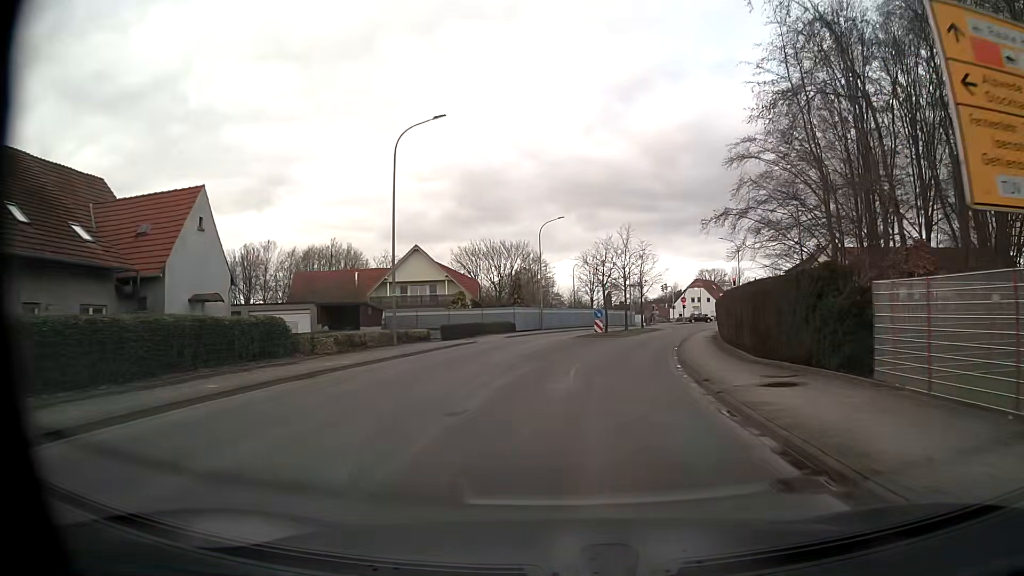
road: unclassified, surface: asphalt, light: Day
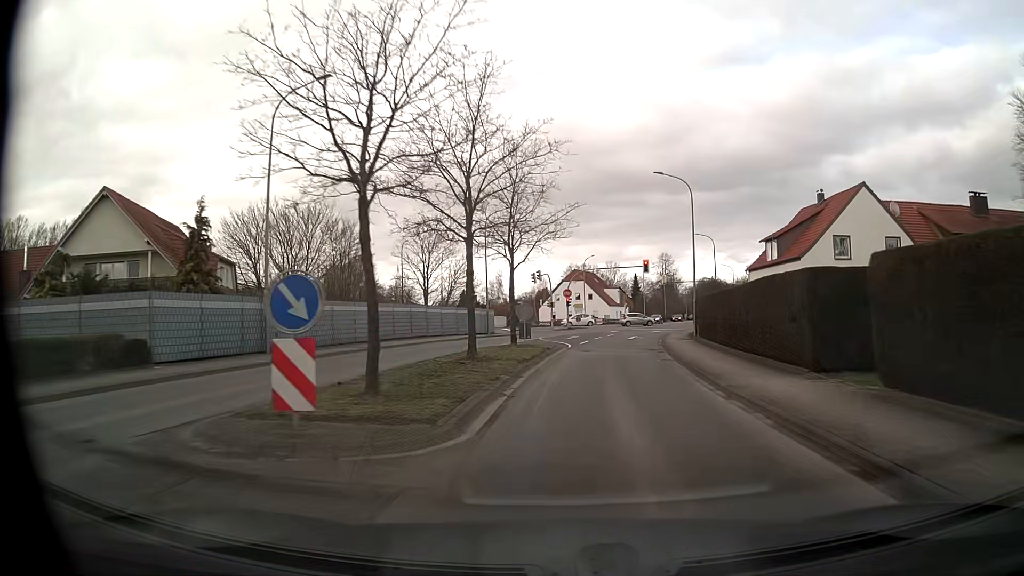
(+3.5, +34.8) m; +12°
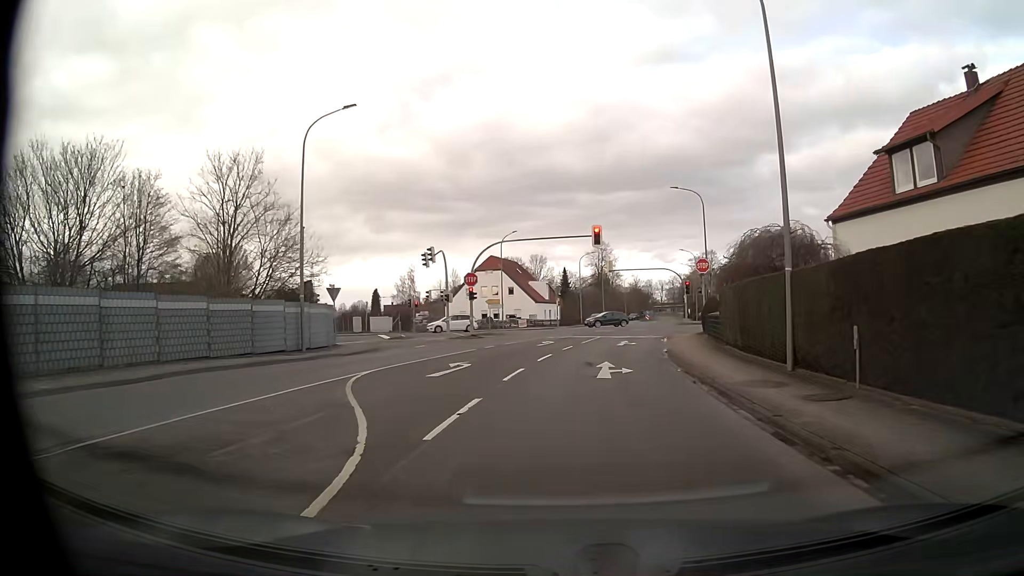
(+1.4, +25.4) m; +6°
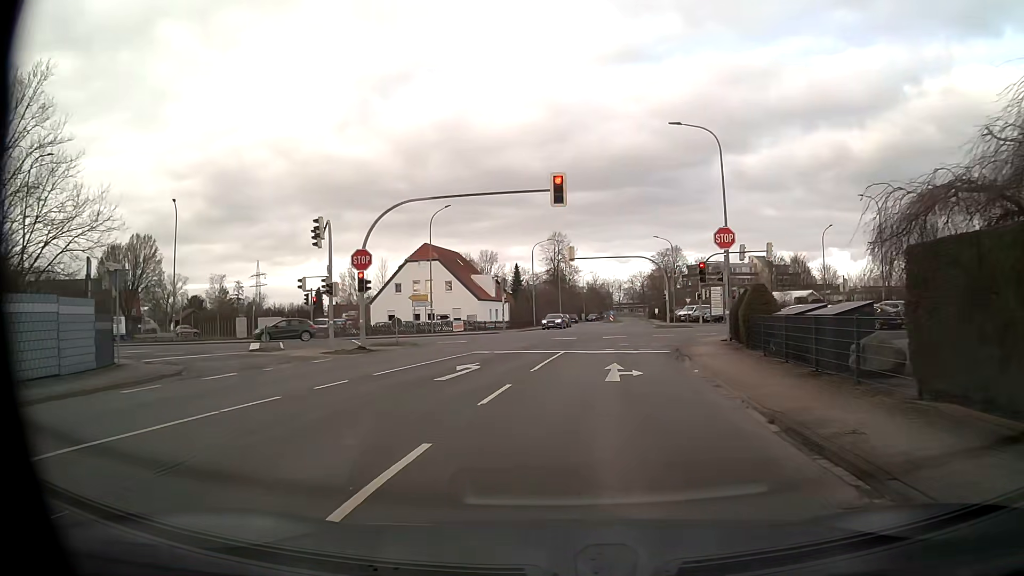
(+0.5, +15.4) m; +4°
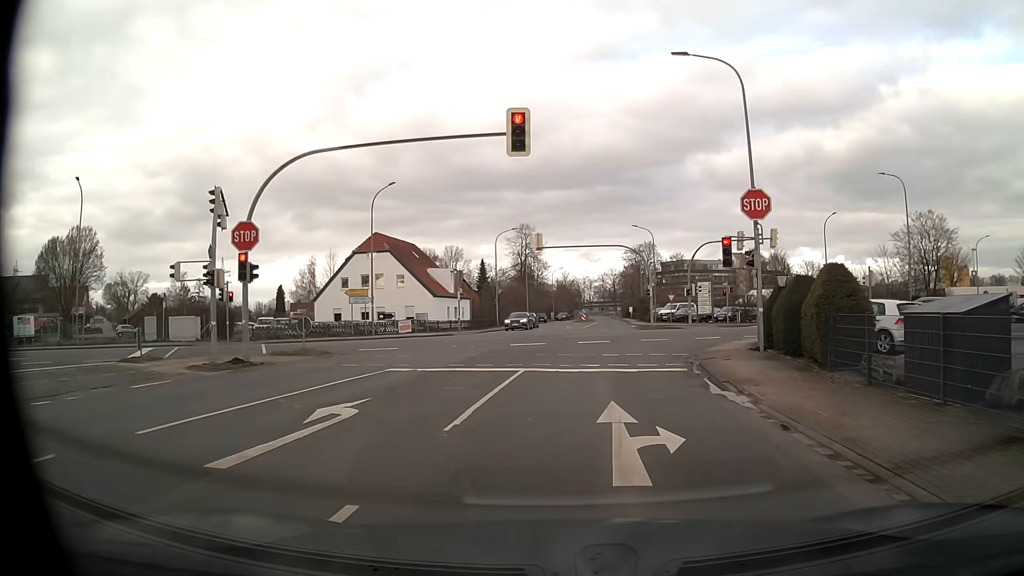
(+0.2, +8.2) m; +2°
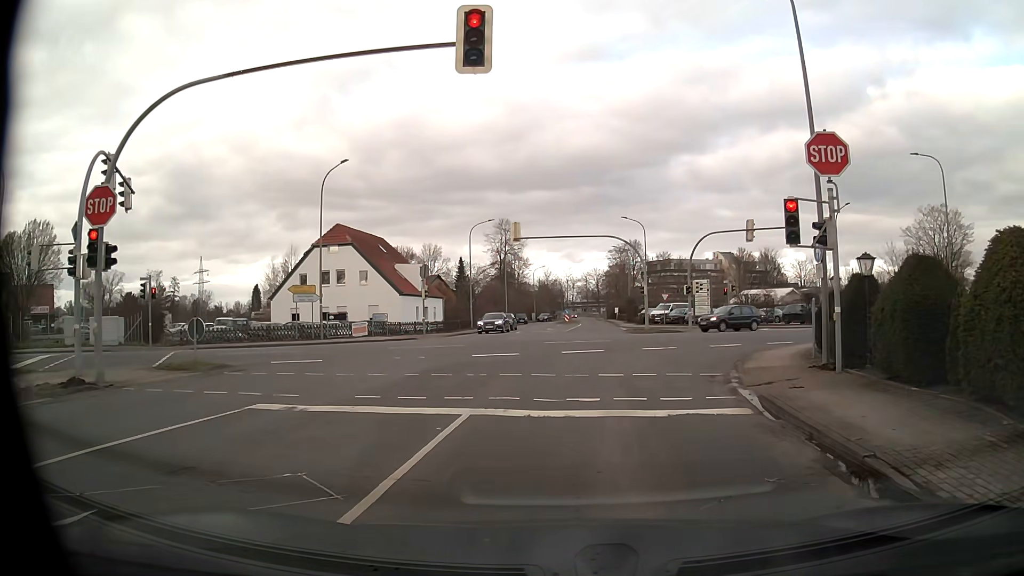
(+0.1, +6.4) m; +2°
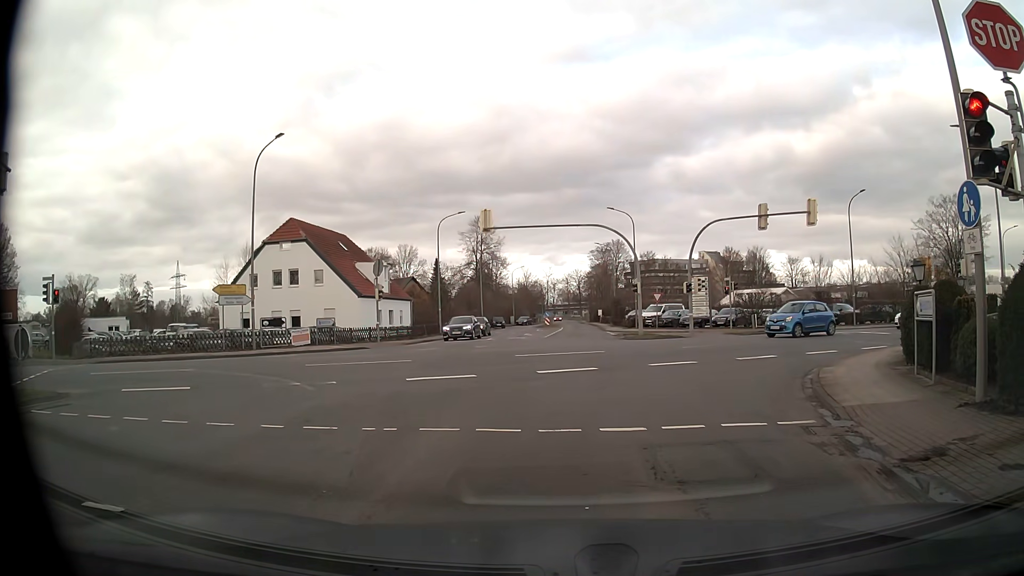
(+0.1, +5.9) m; +1°
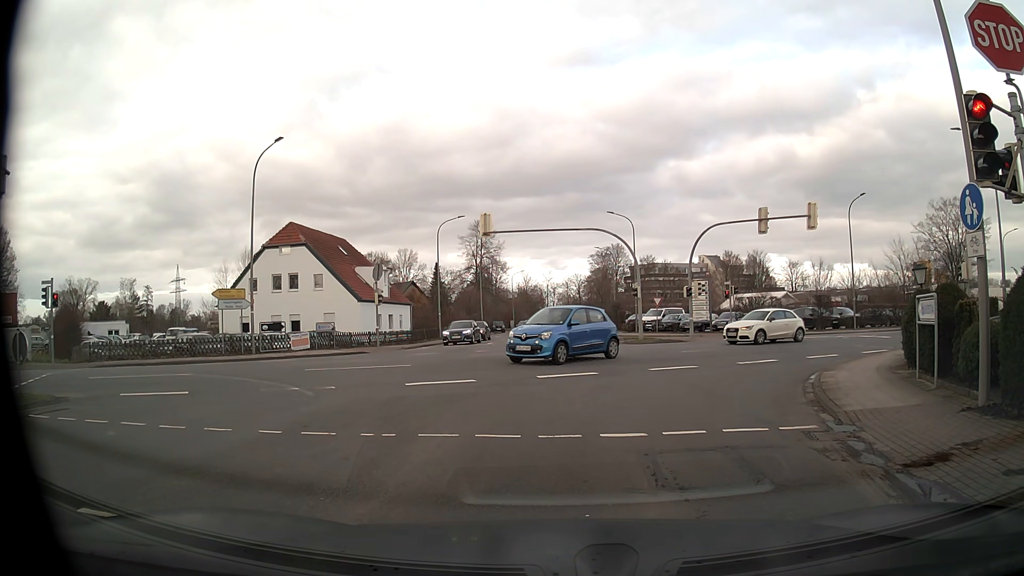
(0.0, +0.2) m; 0°
(0, +10) (0, +20) (0, +30) (+1, +40) (+1, +50) (+2, +60) (+2, +70) (+2, +80) (+3, +90) (+3, +100) m
